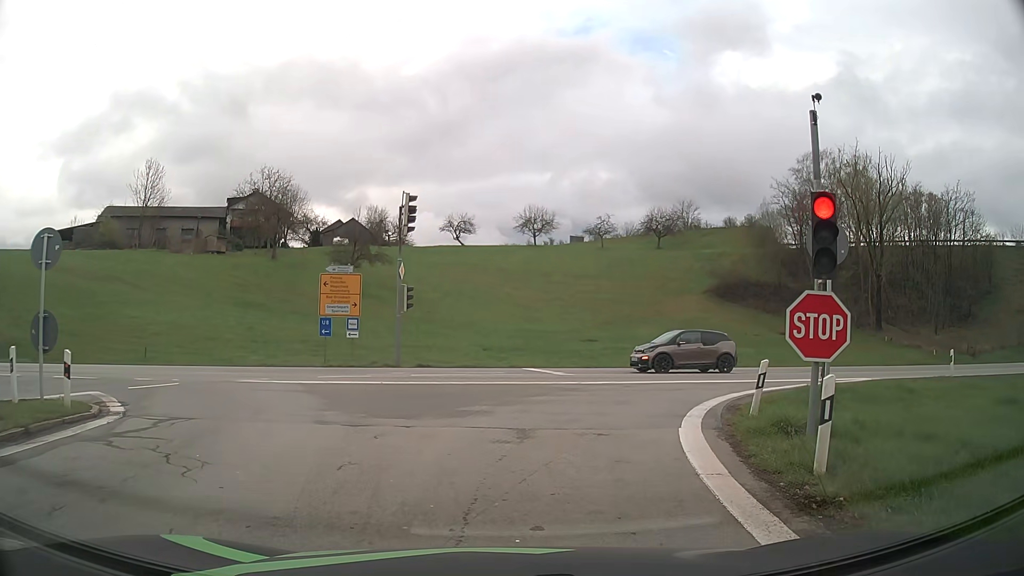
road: motorway_link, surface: asphalt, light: Day
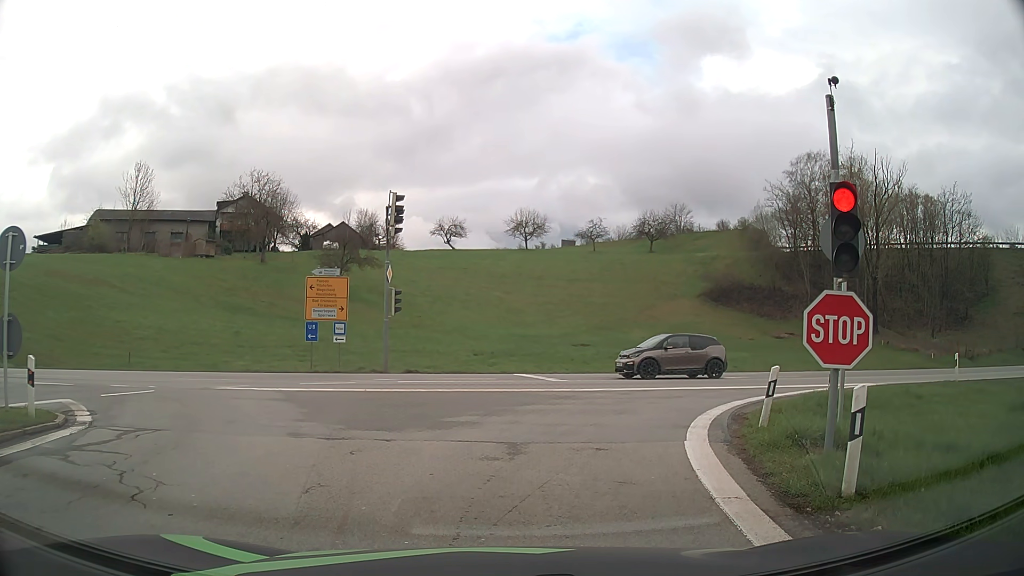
(0.0, +0.8) m; -1°
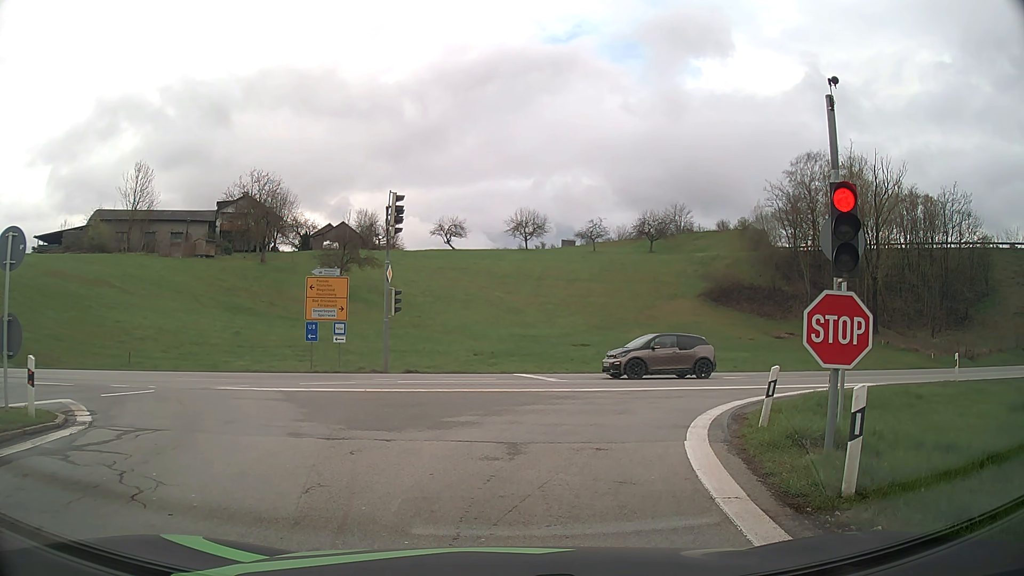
(0.0, 0.0) m; 0°
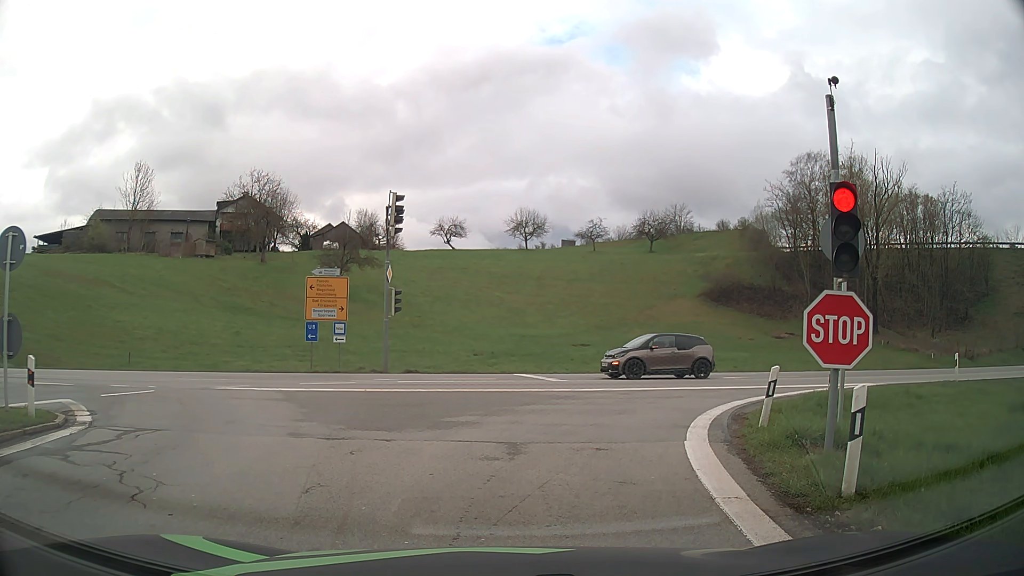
(0.0, 0.0) m; 0°
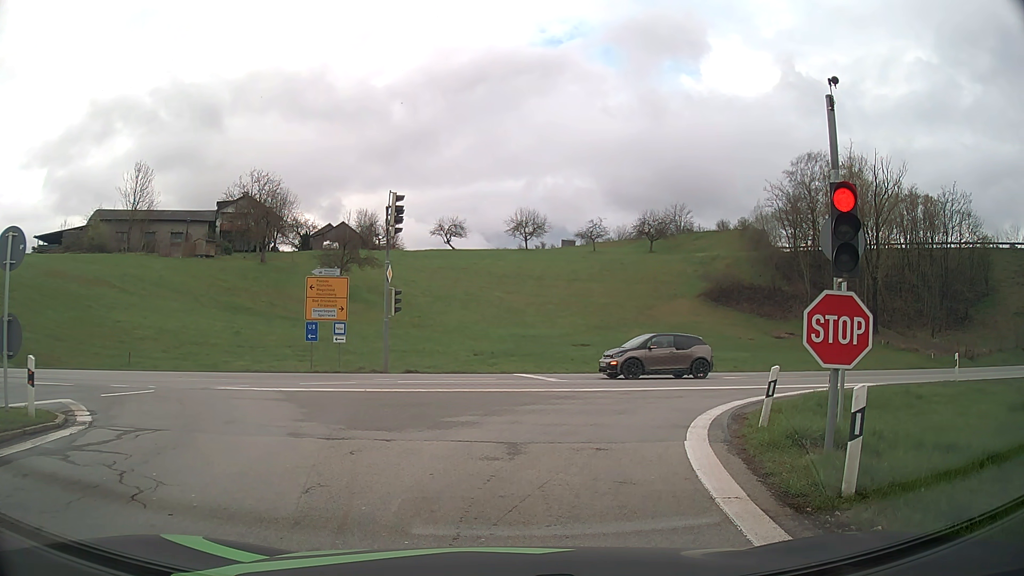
(0.0, 0.0) m; 0°
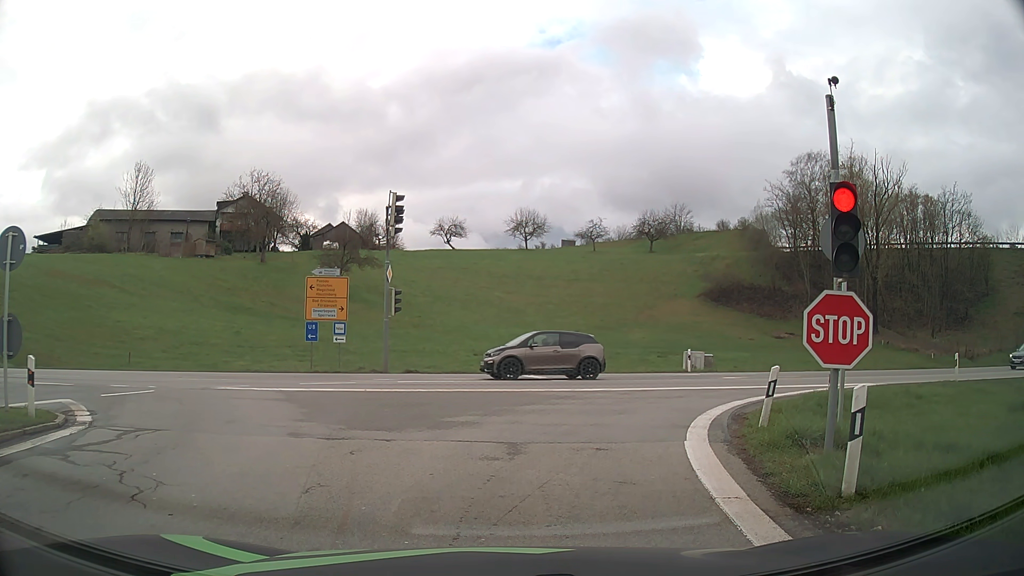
(0.0, 0.0) m; 0°
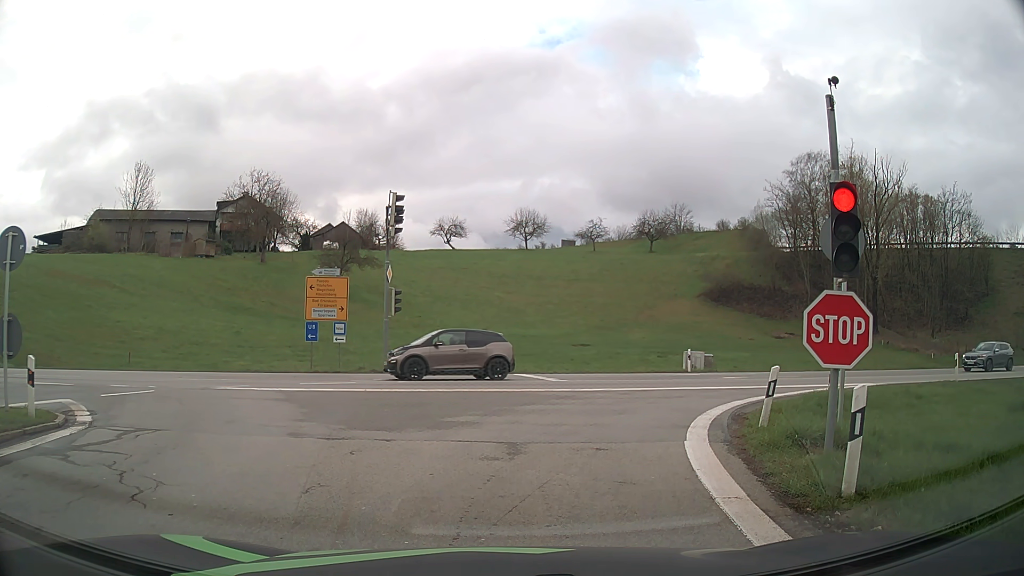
(0.0, 0.0) m; 0°
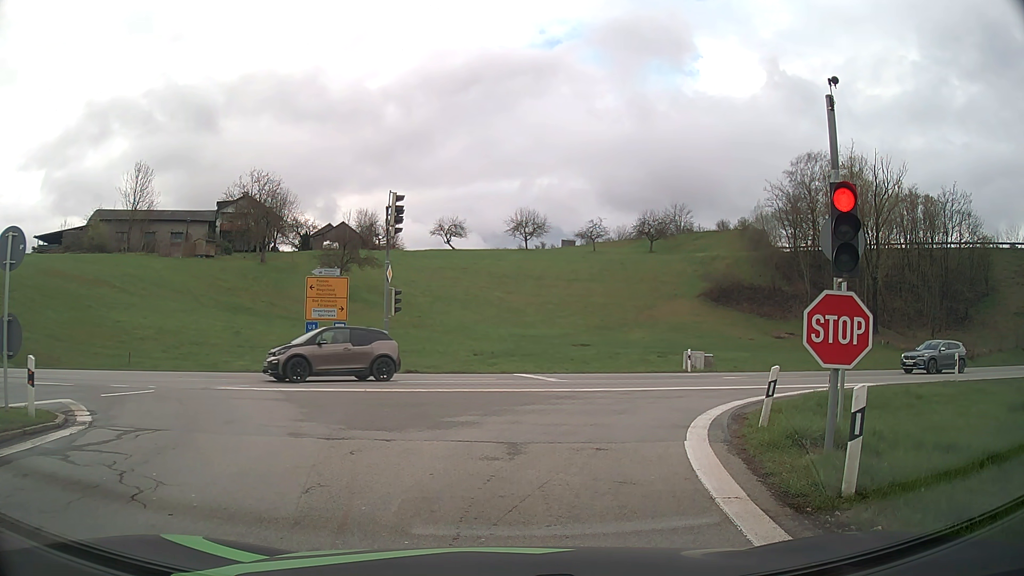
(0.0, 0.0) m; 0°
(+1, +10) (+6, +19) (+14, +24) (+24, +26) (+34, +28) (+43, +31) (+53, +33) (+63, +36) (+72, +38) (+82, +42) m
